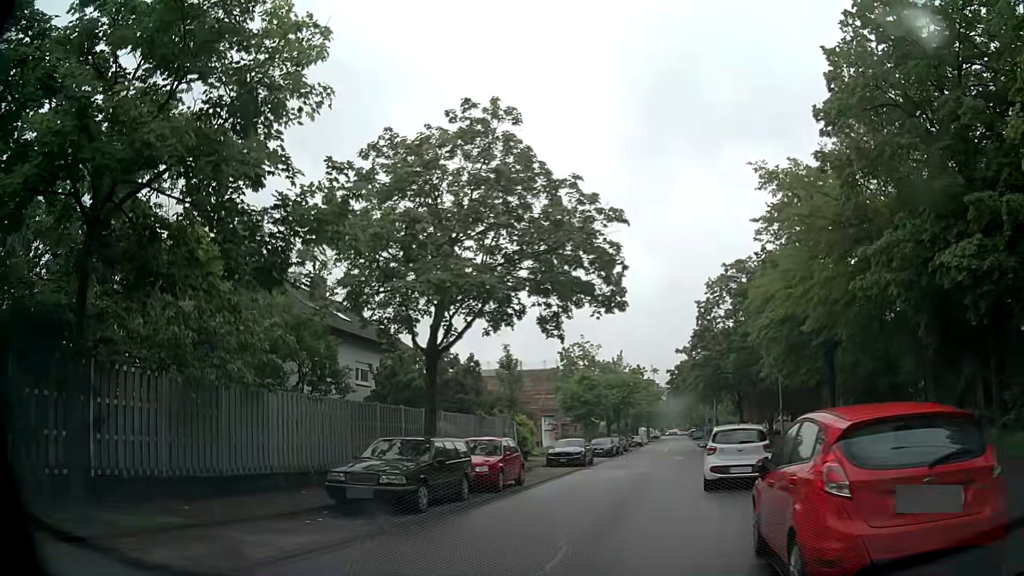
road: residential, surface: asphalt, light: Day
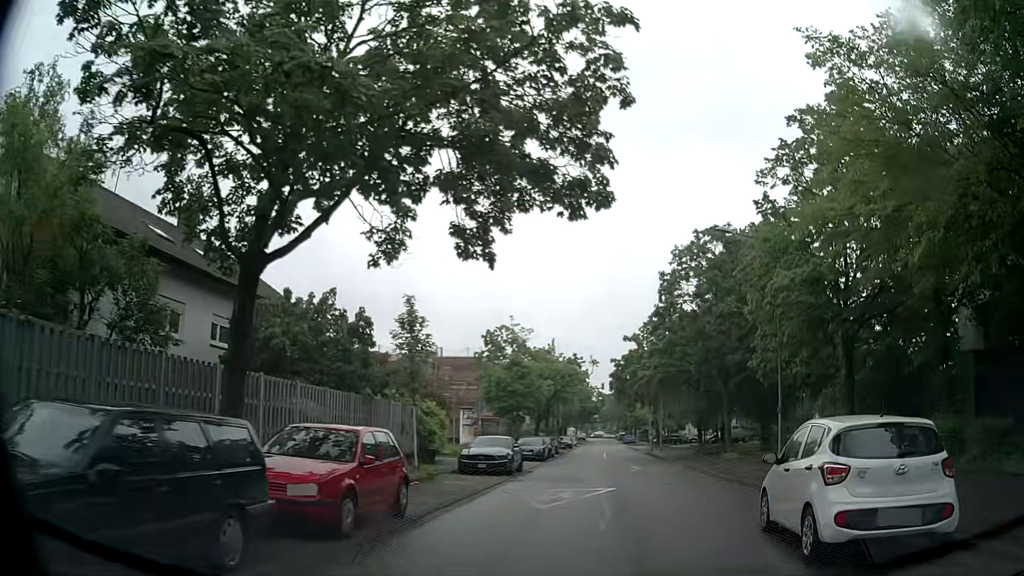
(0.0, +9.5) m; +8°
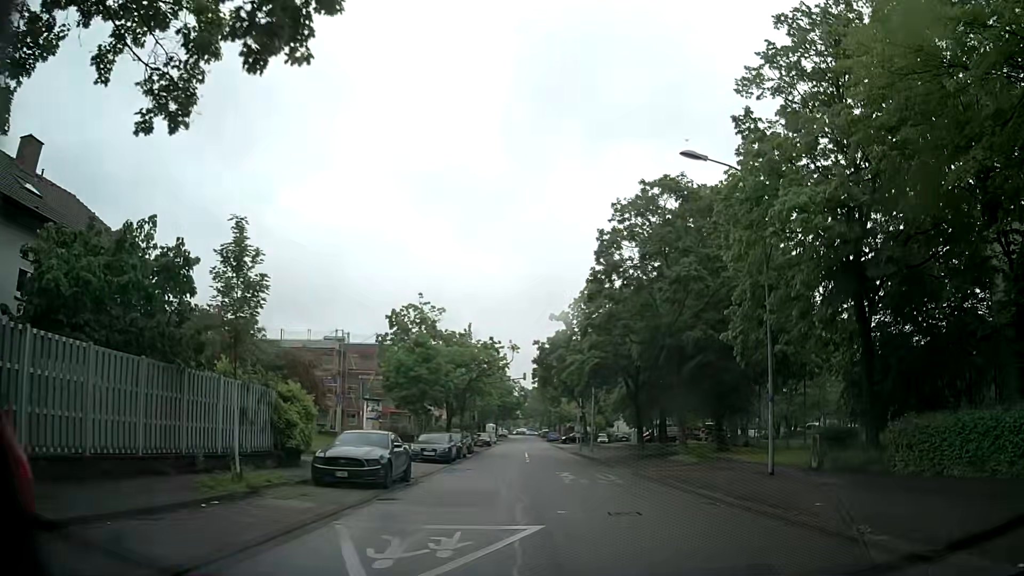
(+0.3, +7.6) m; +5°
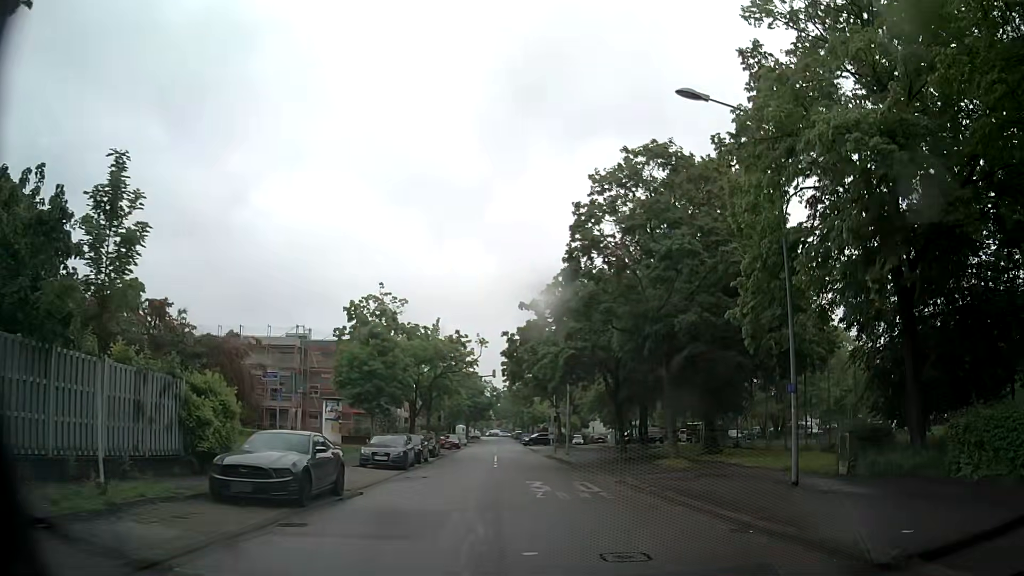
(+0.1, +3.9) m; +2°
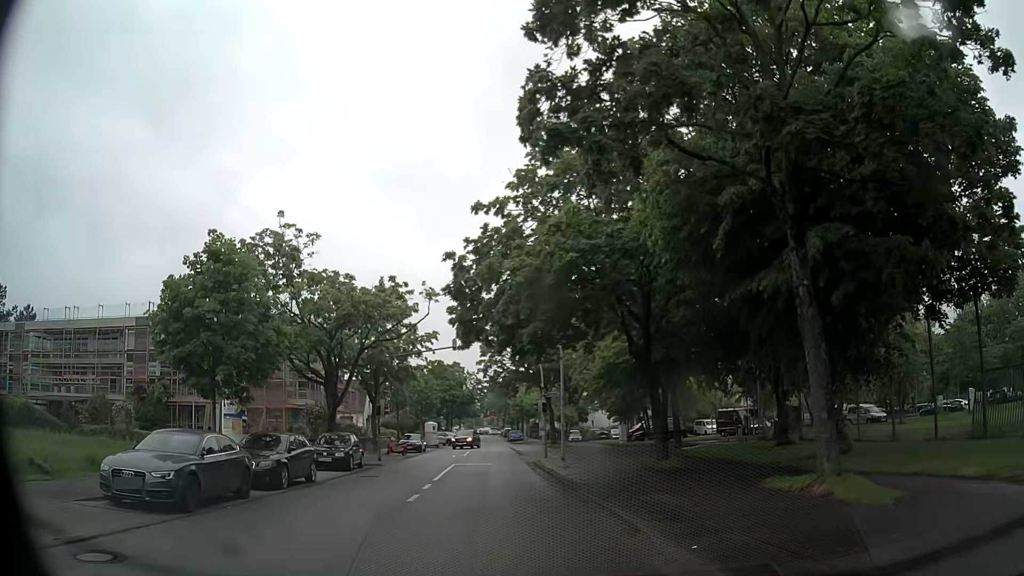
(+0.5, +15.6) m; +1°
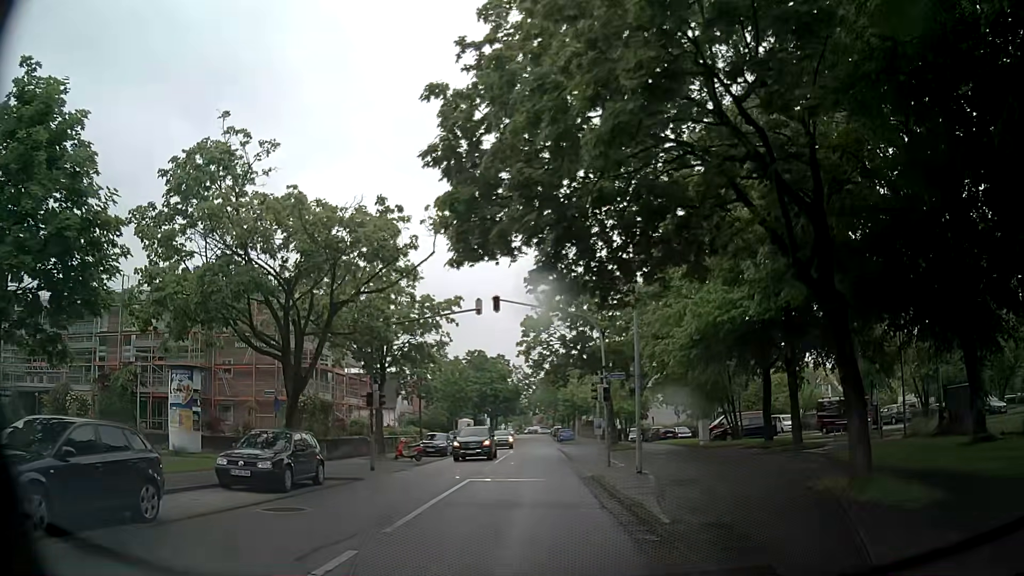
(-0.4, +10.4) m; -5°
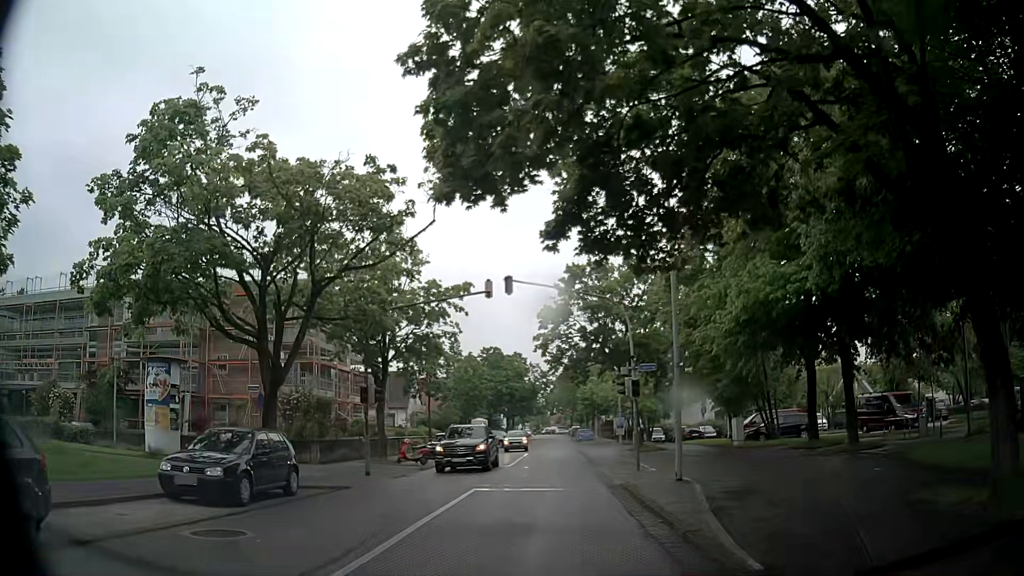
(0.0, +3.2) m; -1°
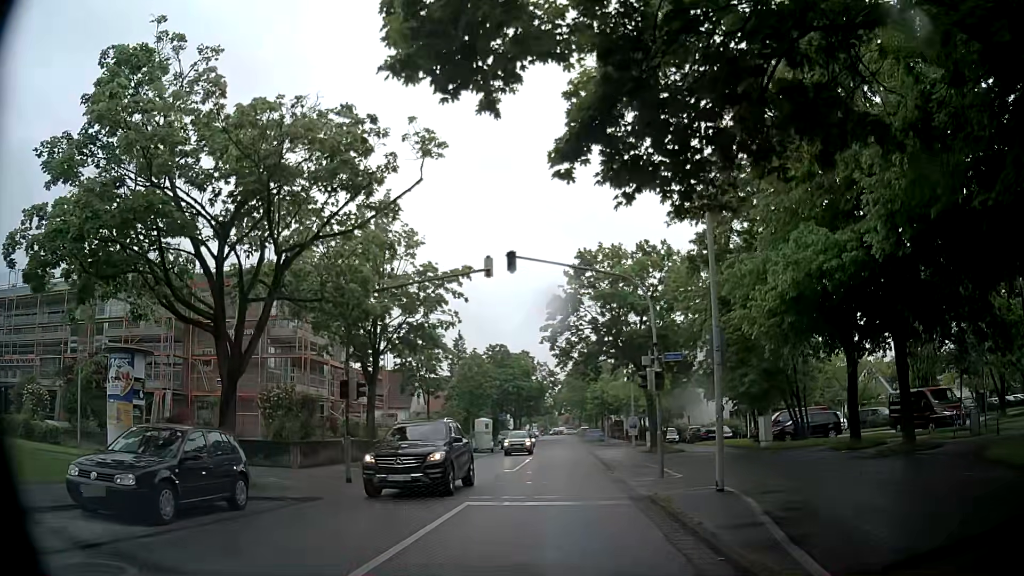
(0.0, +3.0) m; +2°
